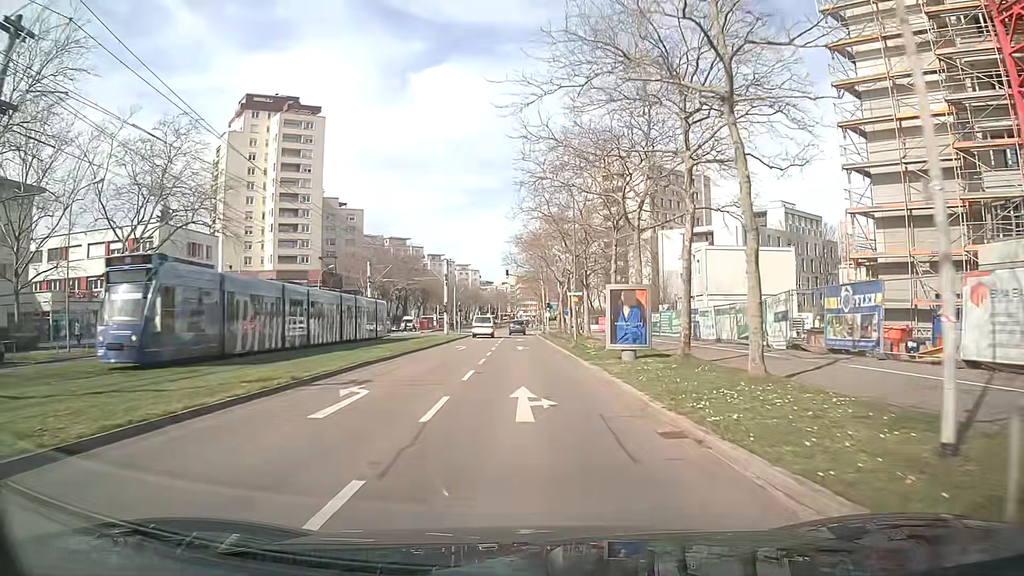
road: tertiary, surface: asphalt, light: Day
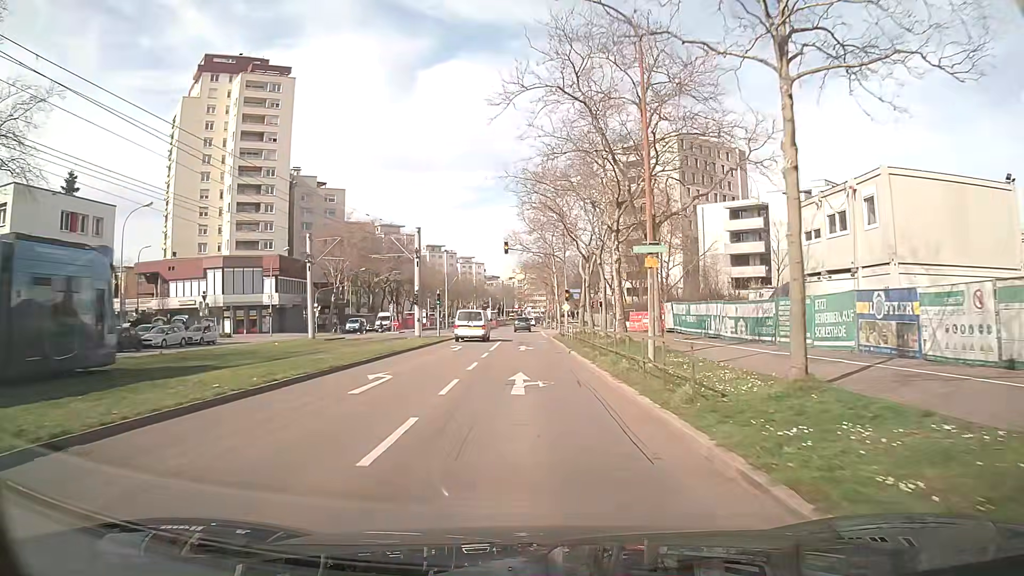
(-0.1, +21.5) m; -1°
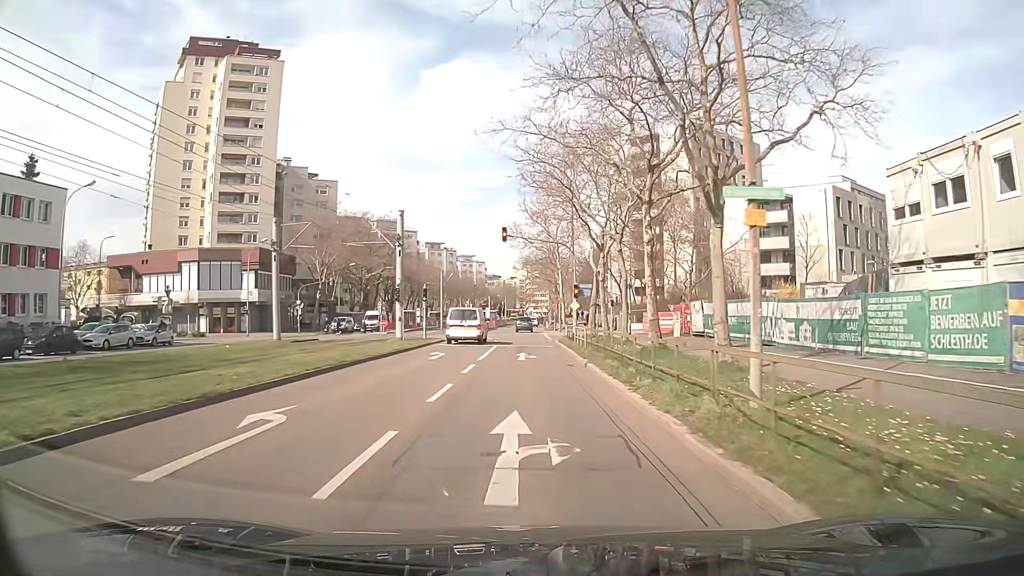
(0.0, +7.2) m; 0°
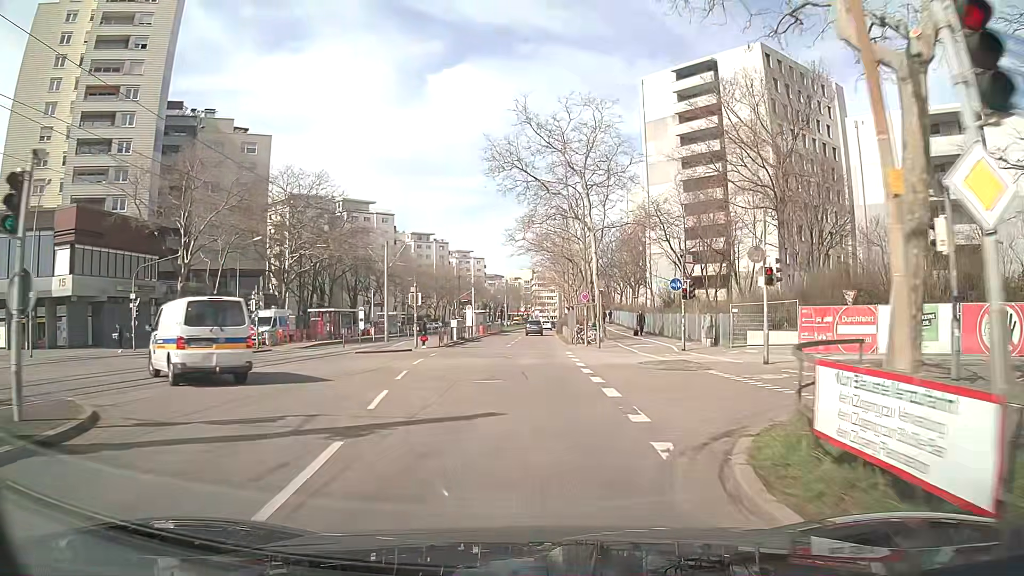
(-0.3, +35.6) m; -1°
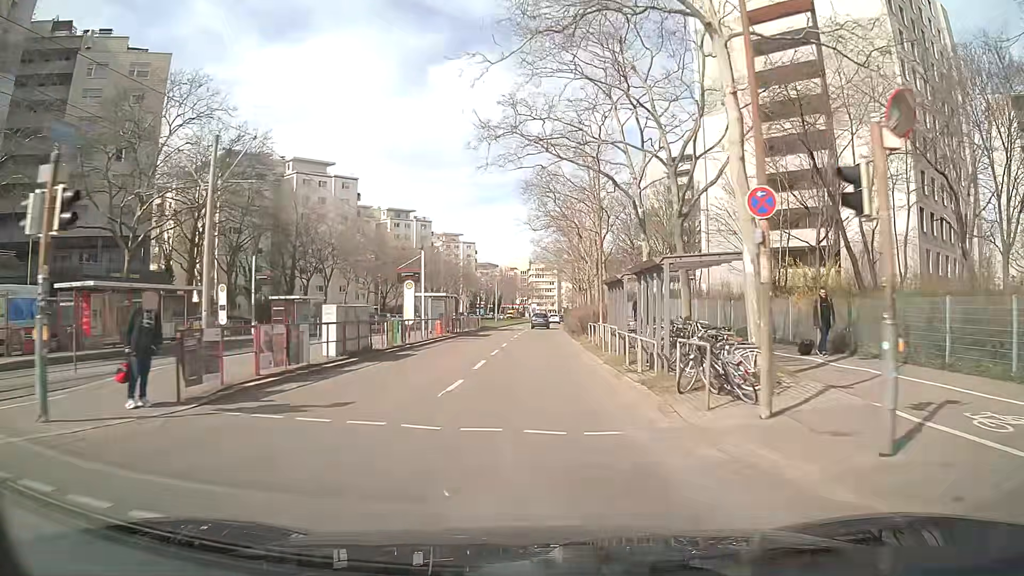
(+0.2, +28.8) m; +1°
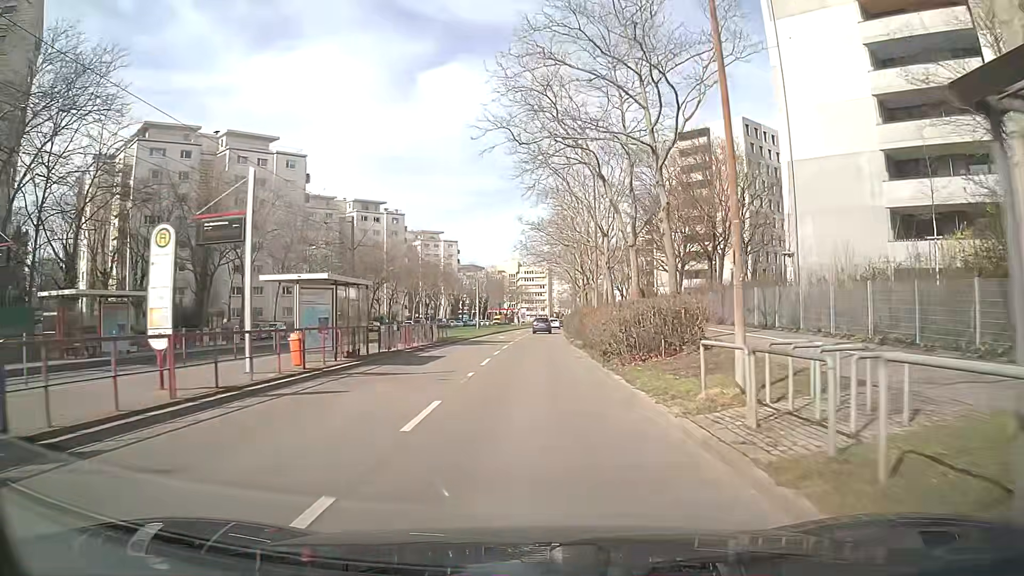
(+0.1, +21.4) m; +1°
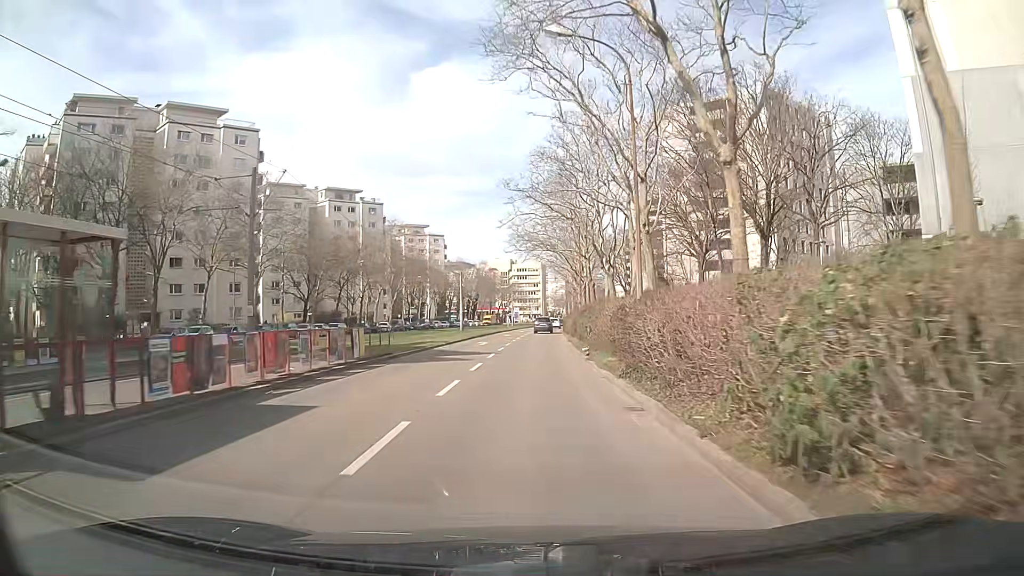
(-0.1, +14.4) m; 0°
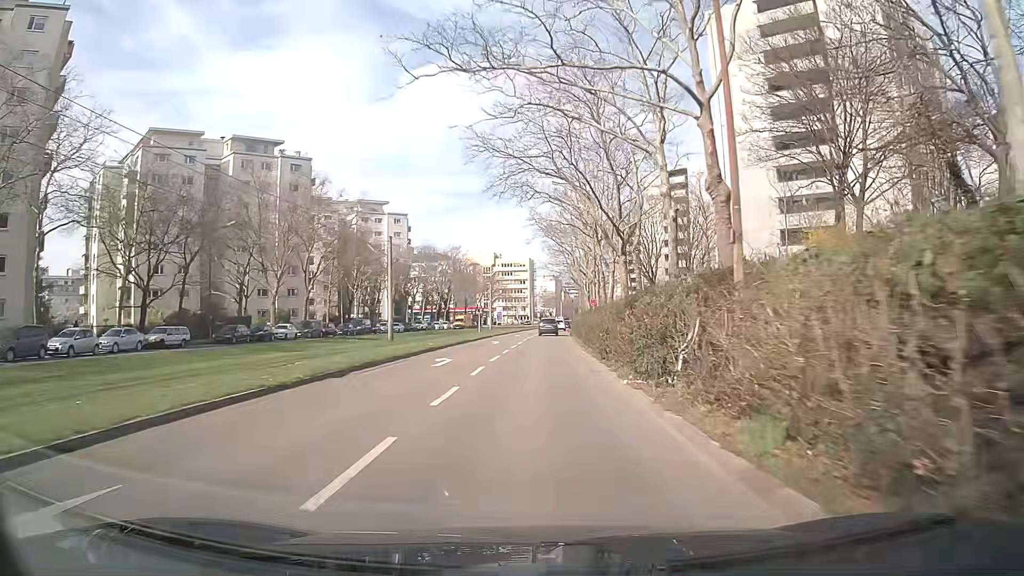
(+0.1, +37.3) m; 0°
(0, +10) (0, +20) (+1, +30) (+1, +40) (+2, +50) (+2, +60) (+3, +70) (+3, +80) (+4, +90) (+5, +100) m
